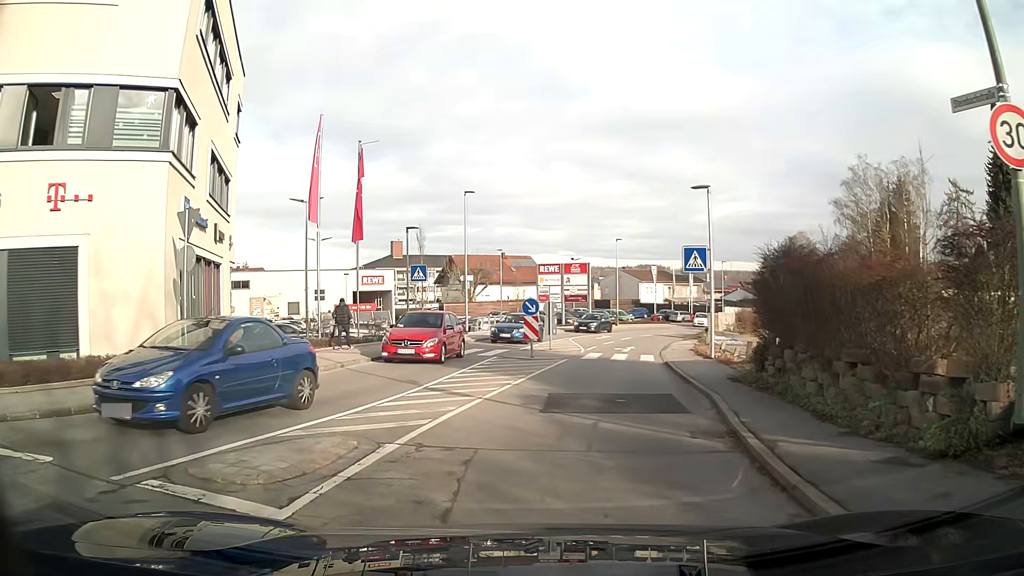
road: tertiary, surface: asphalt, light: Day
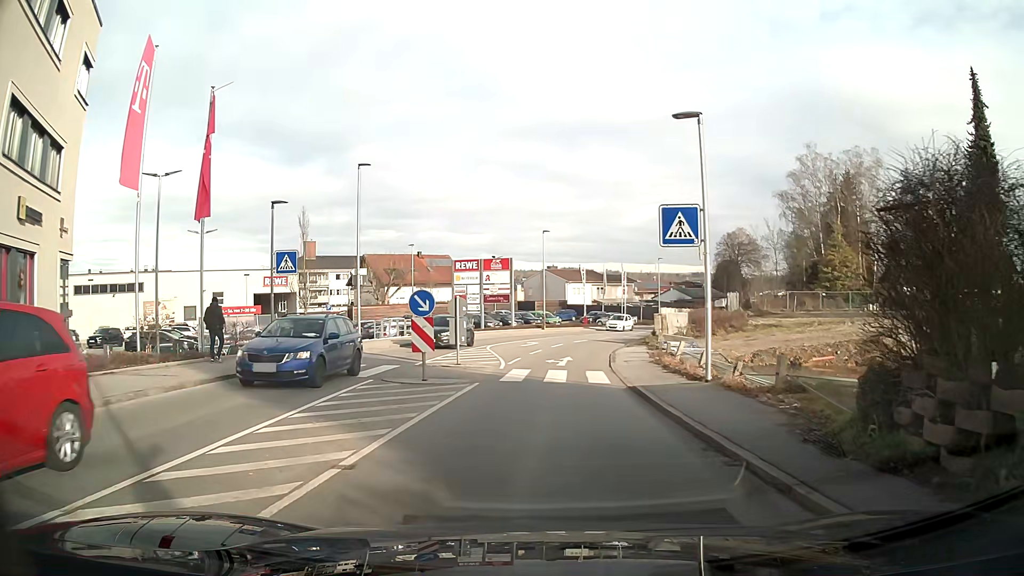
(+0.3, +8.0) m; +5°
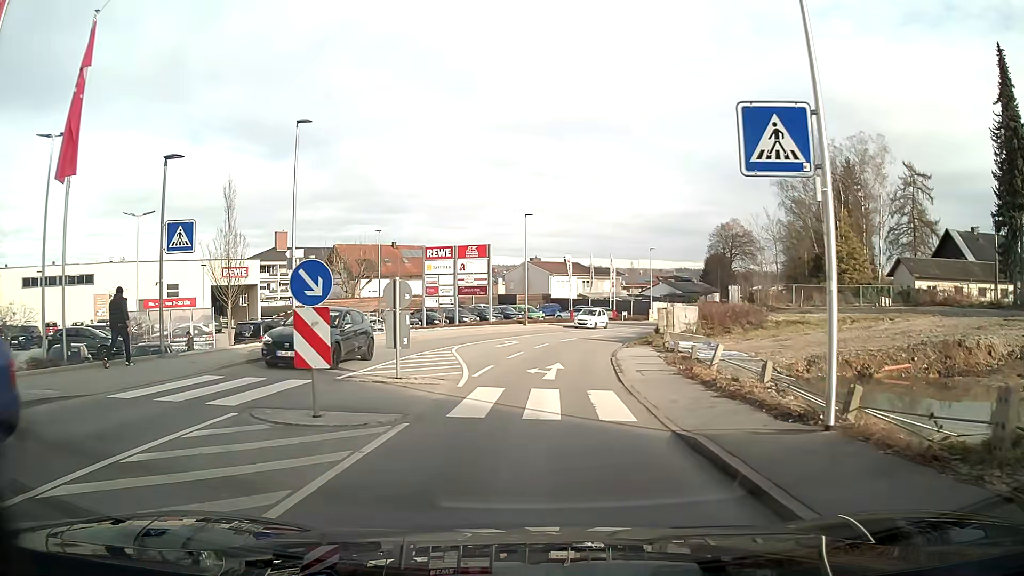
(+0.1, +6.4) m; +1°
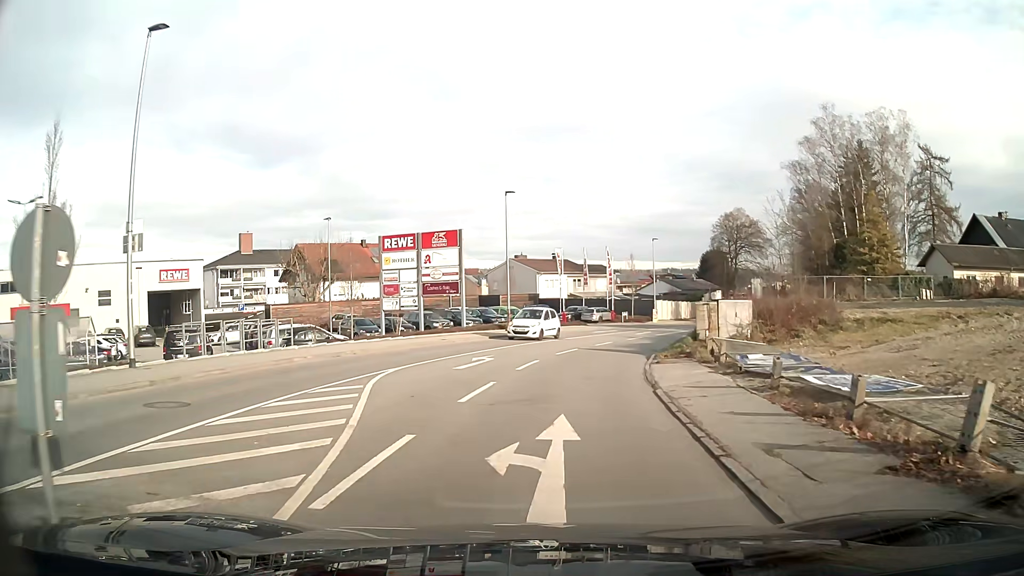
(-0.1, +10.1) m; -1°
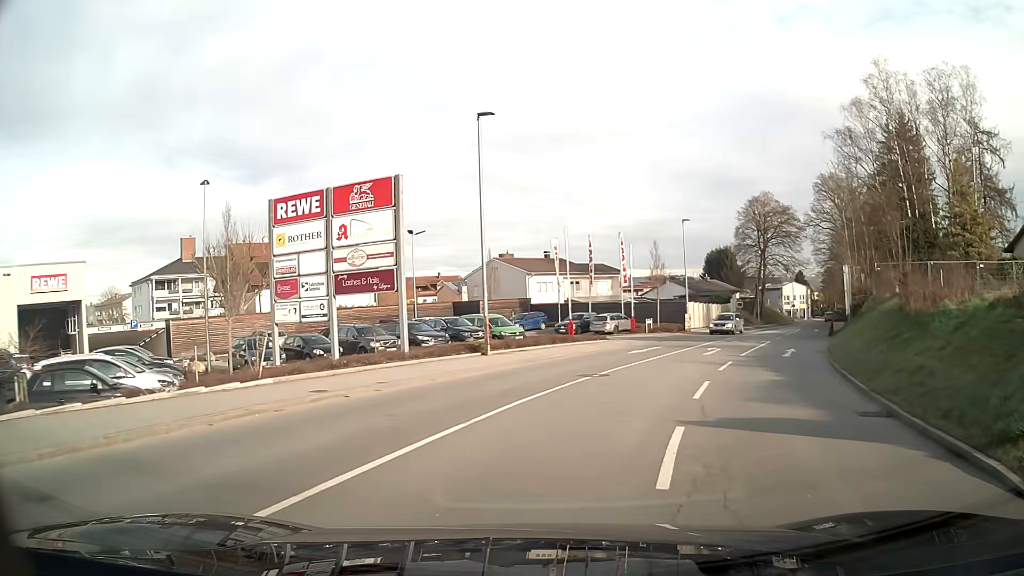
(+0.2, +17.2) m; +4°
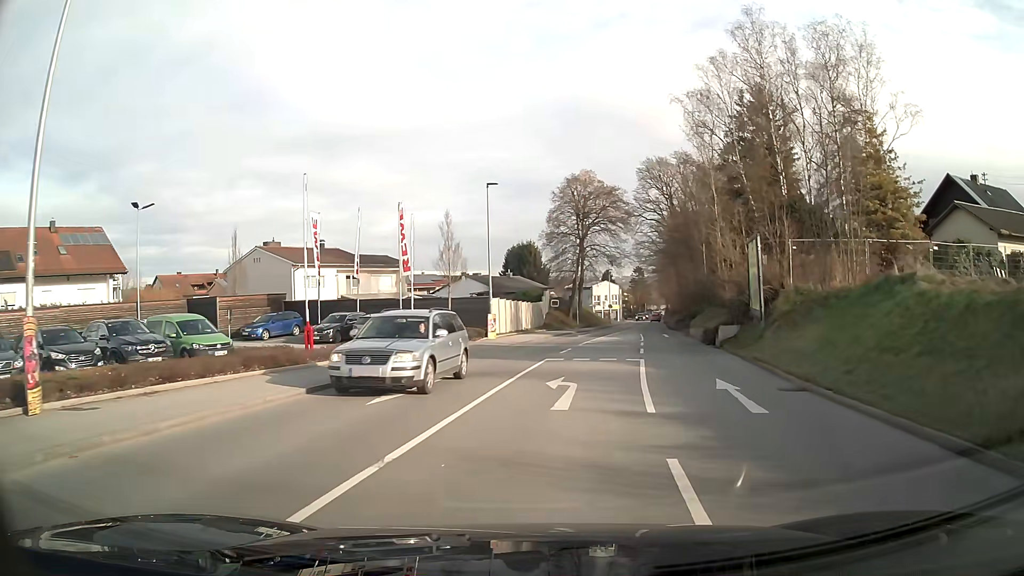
(+2.2, +13.9) m; +17°
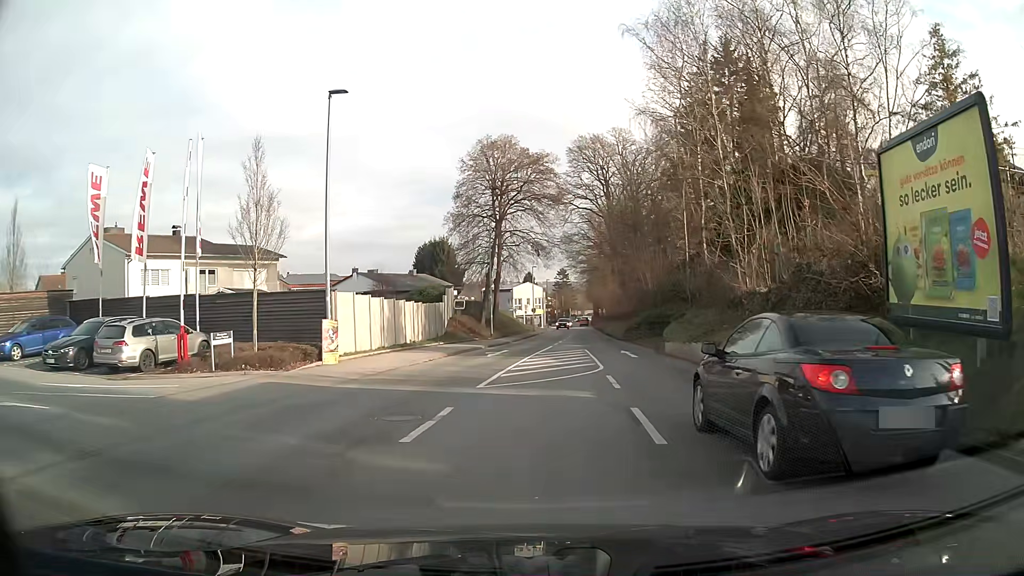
(+1.1, +15.6) m; +5°
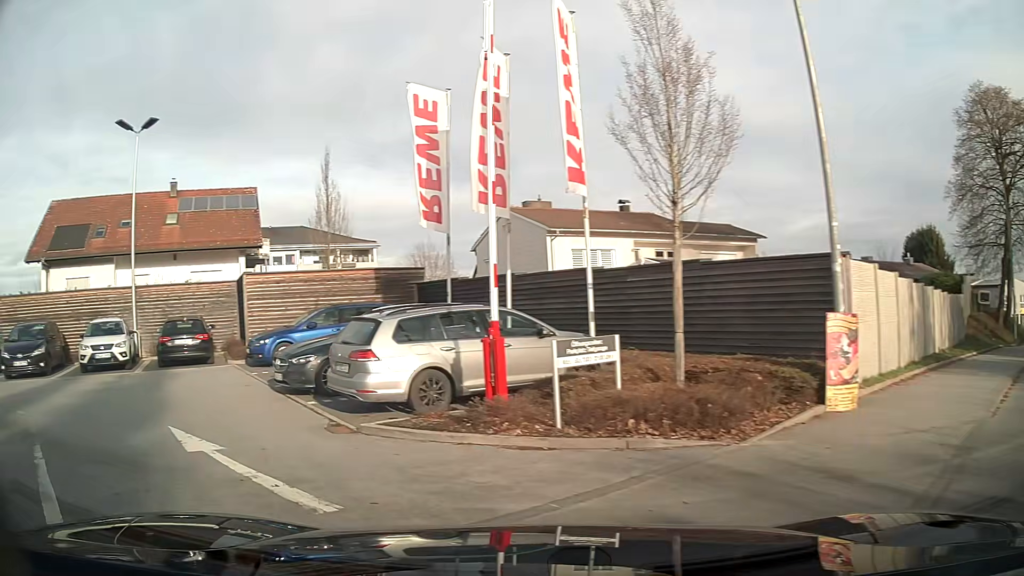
(-3.0, +10.3) m; -47°
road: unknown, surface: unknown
